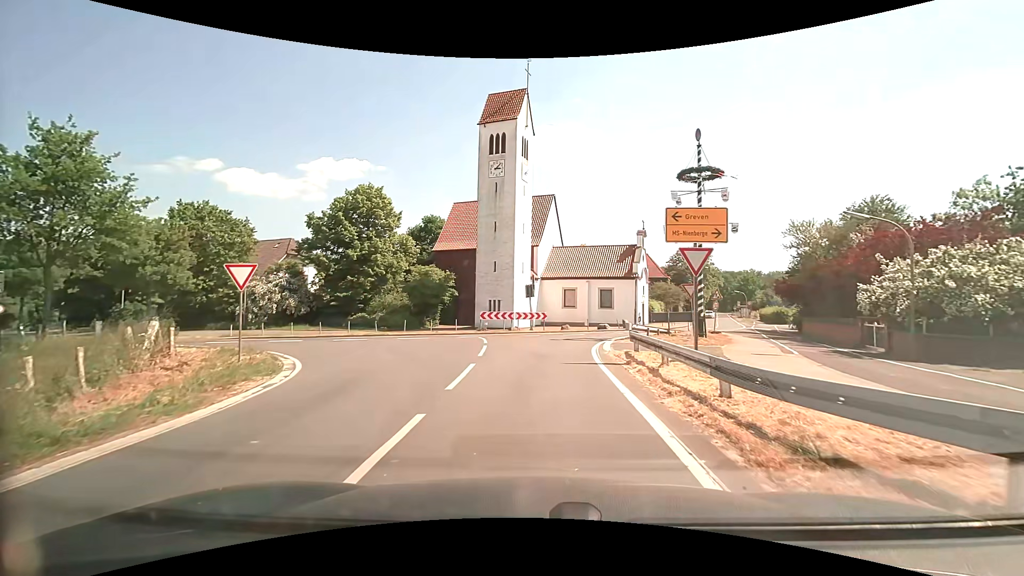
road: tertiary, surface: asphalt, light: Day
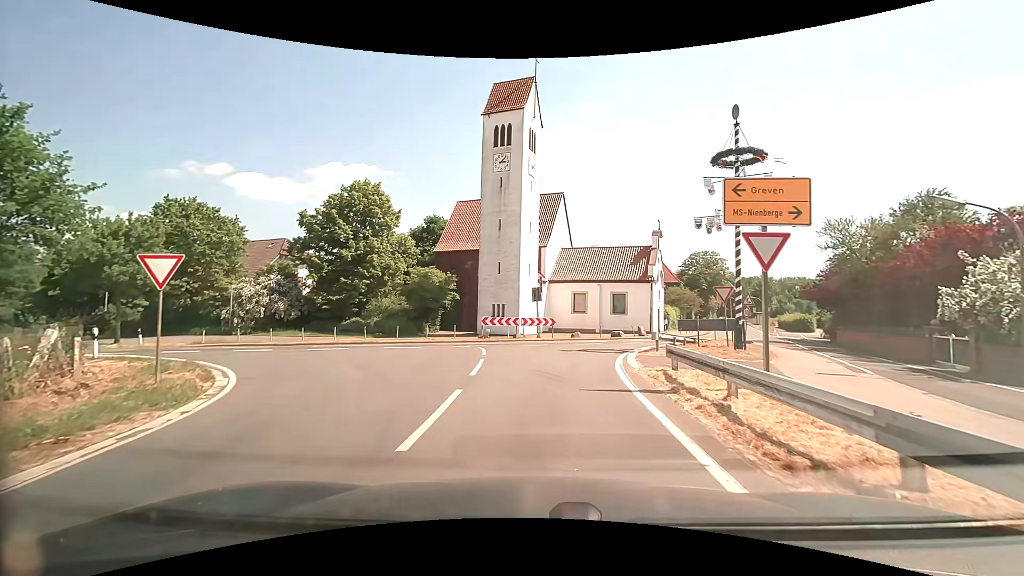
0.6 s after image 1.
(0.0, +3.3) m; 0°
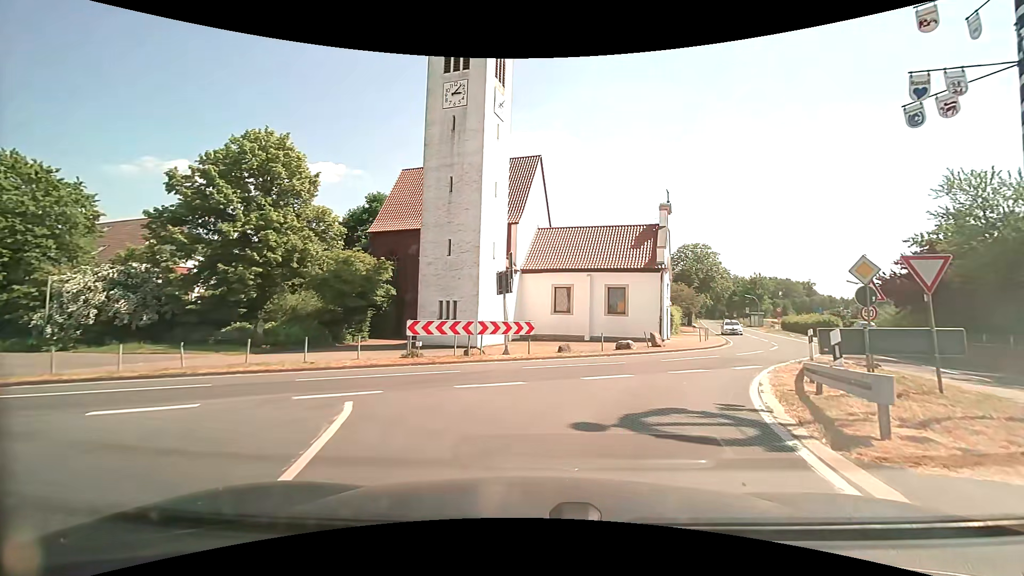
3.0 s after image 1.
(0.0, +12.7) m; +3°
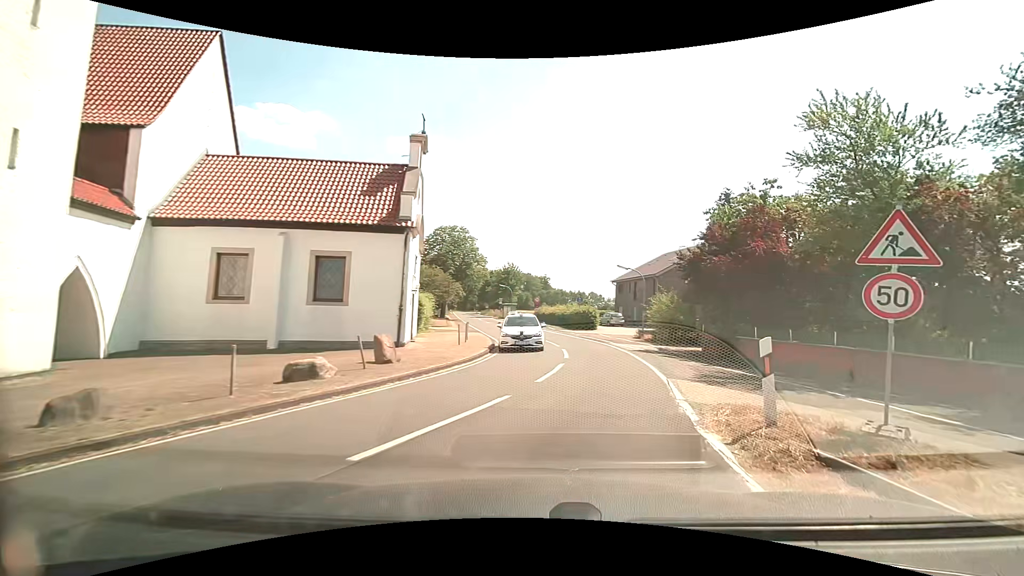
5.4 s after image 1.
(+2.9, +13.3) m; +26°
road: secondary
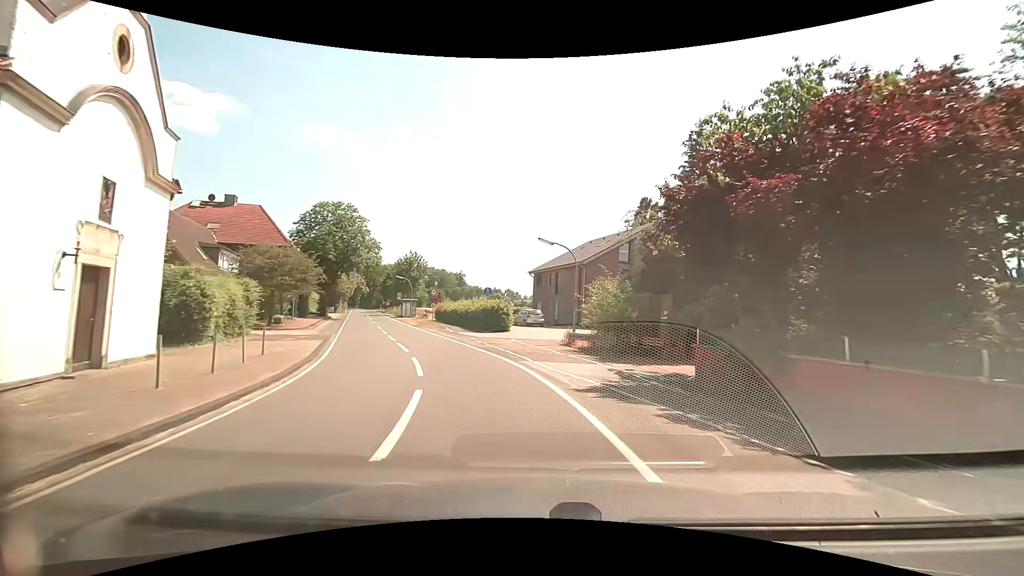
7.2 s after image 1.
(+1.7, +12.0) m; +10°
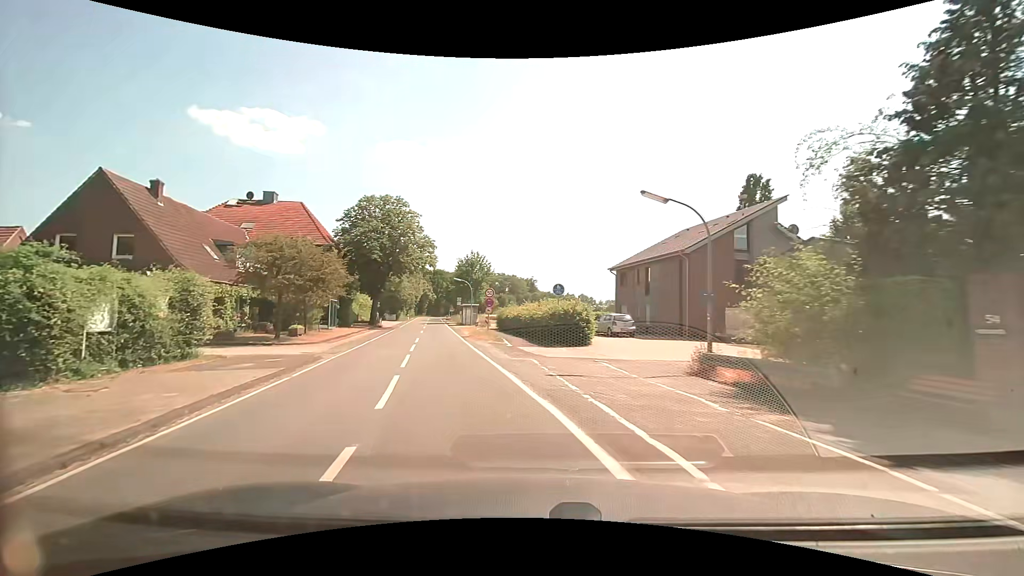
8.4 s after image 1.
(-0.5, +9.7) m; -8°
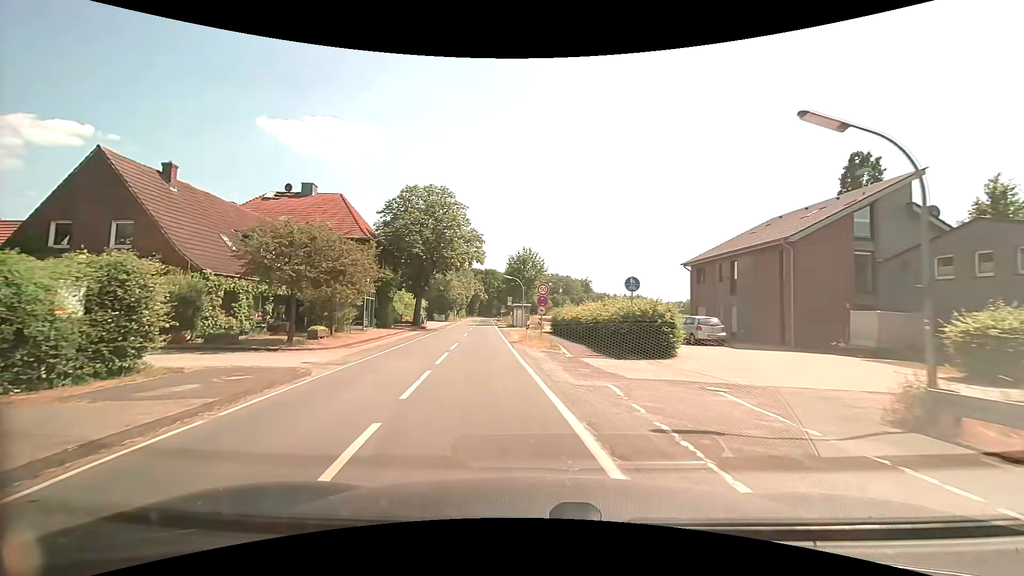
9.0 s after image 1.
(-0.3, +5.3) m; -6°
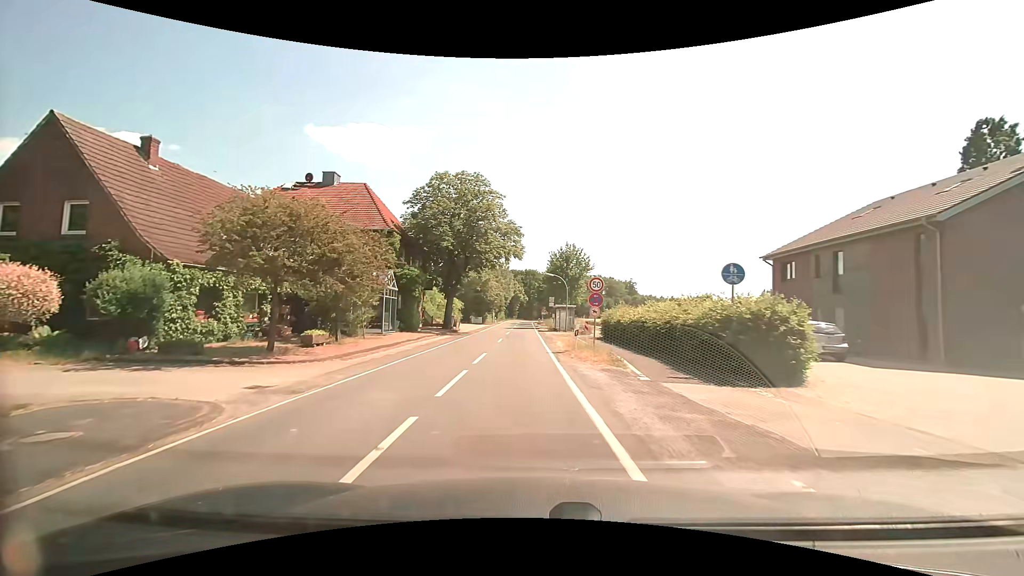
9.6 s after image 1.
(-0.3, +5.7) m; -5°
(0, +10) (-1, +20) (-1, +30) (-1, +40) (-1, +50) (-1, +60) (-2, +70) (-2, +80) (-2, +90) (-2, +100) m
